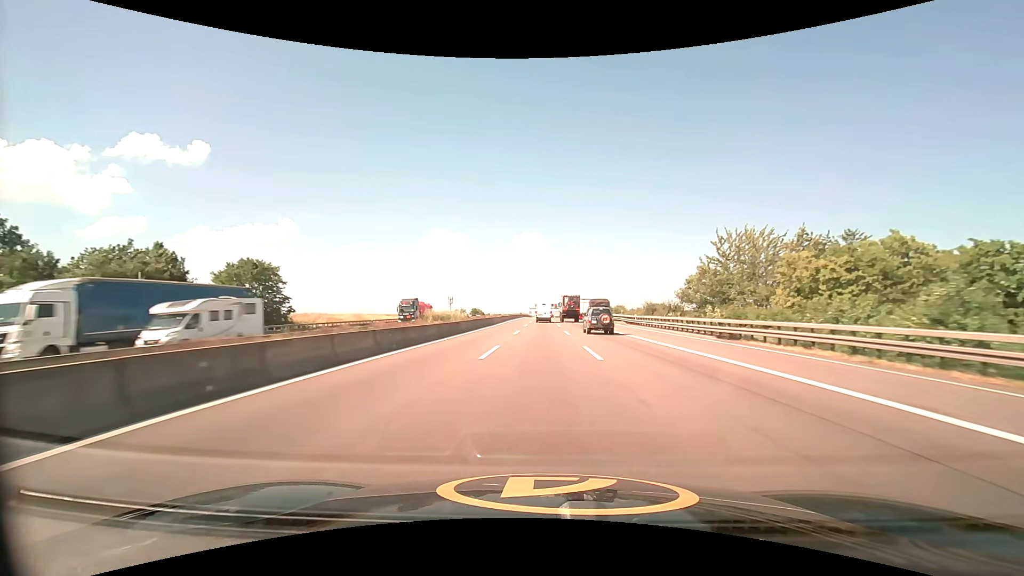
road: motorway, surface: asphalt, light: Day
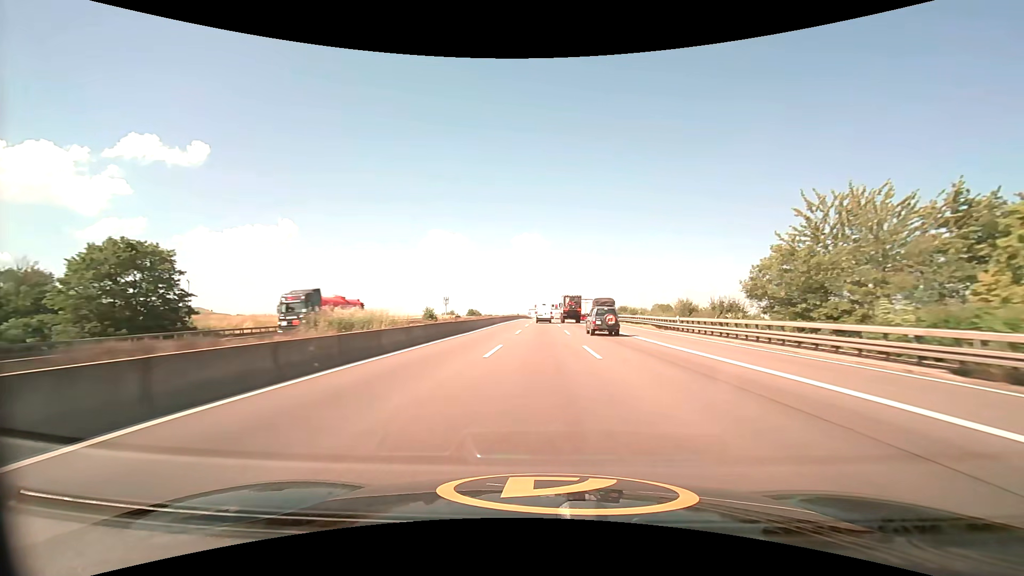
(0.0, +17.3) m; 0°
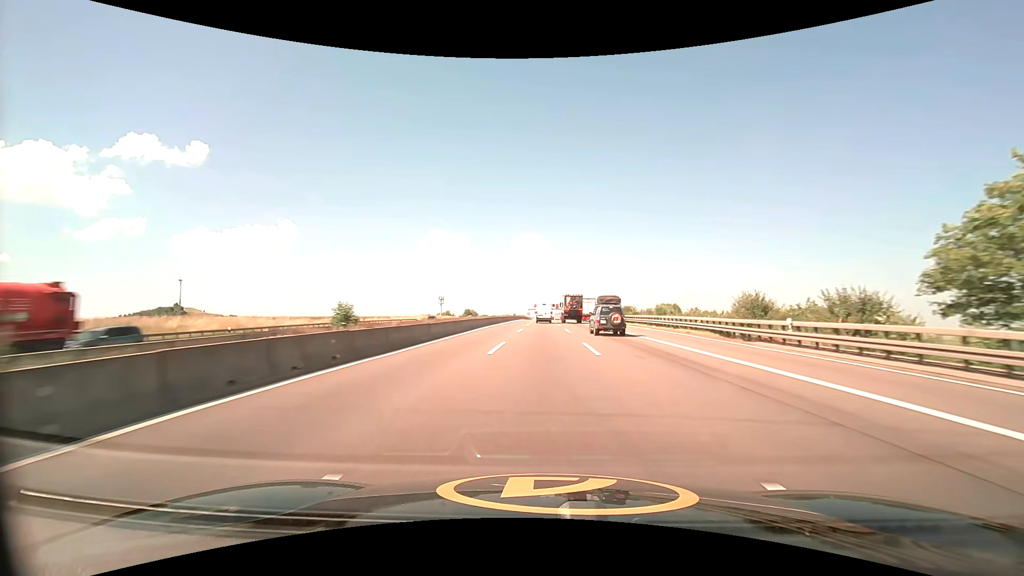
(0.0, +17.3) m; 0°
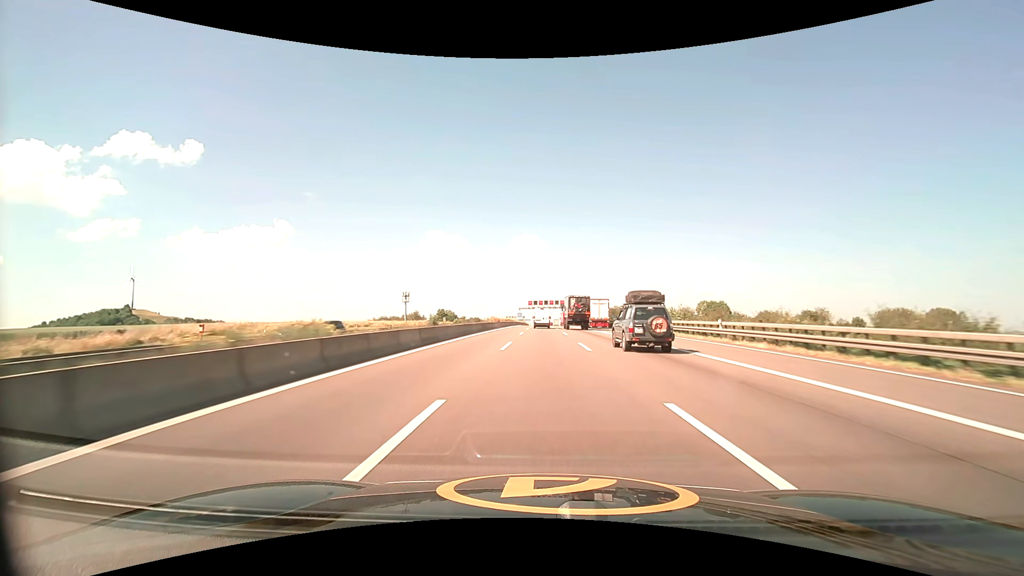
(+0.2, +86.3) m; 0°
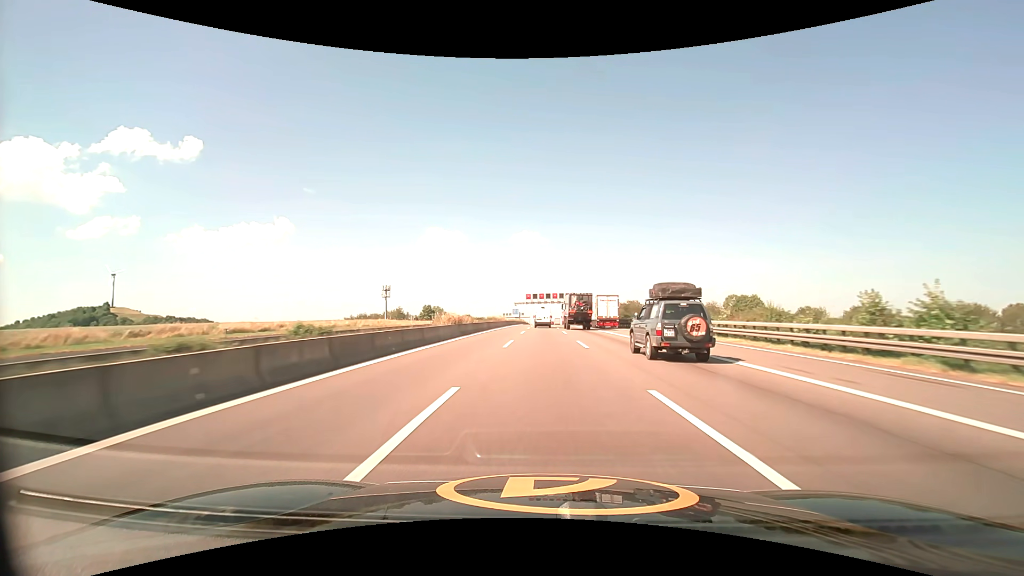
(0.0, +34.7) m; 0°
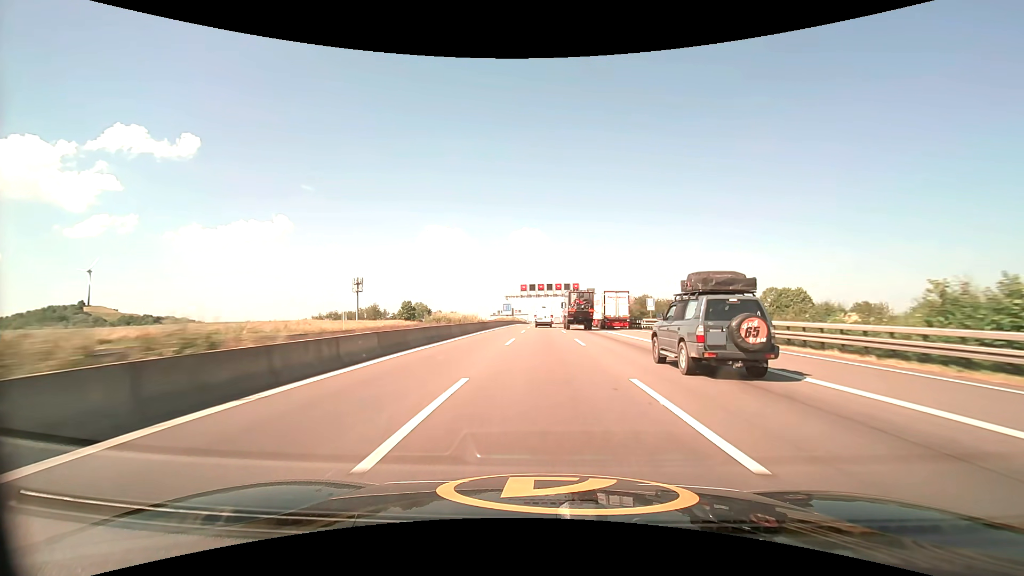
(0.0, +34.7) m; 0°
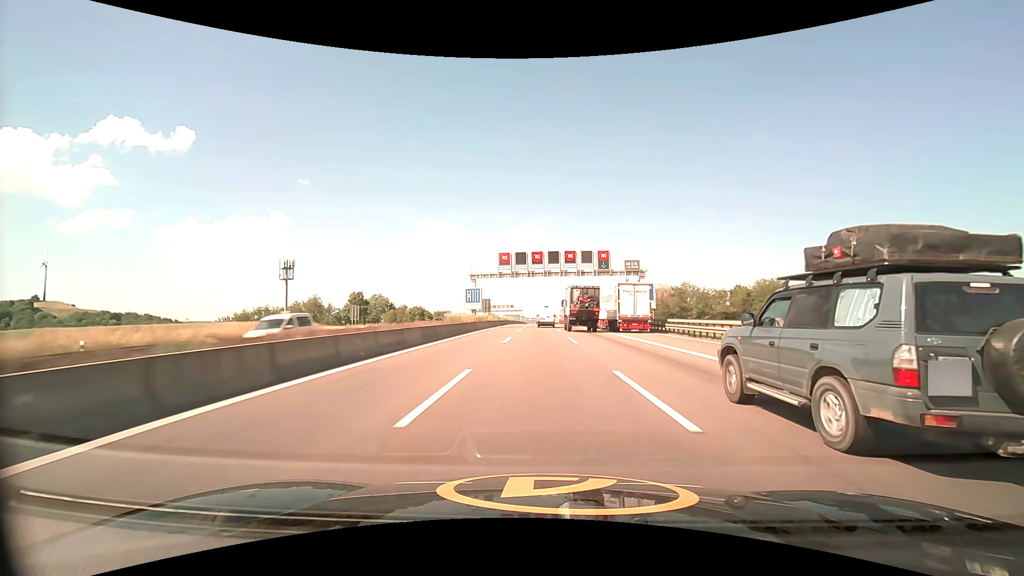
(+0.1, +52.4) m; 0°
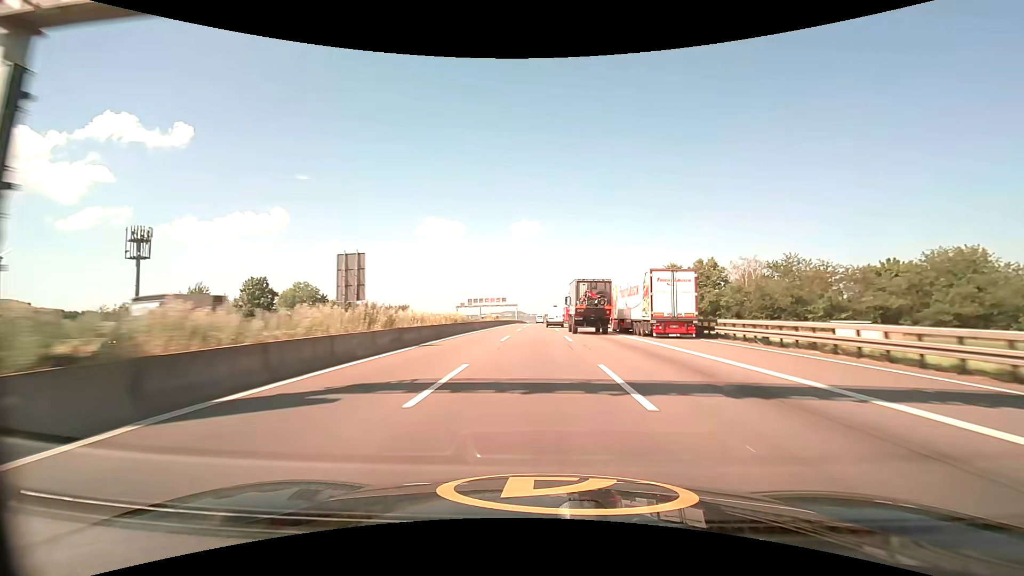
(-0.1, +52.8) m; 0°
(0, +10) (0, +20) (0, +30) (0, +40) (0, +50) (0, +60) (0, +70) (0, +80) (0, +90) (0, +100) m
